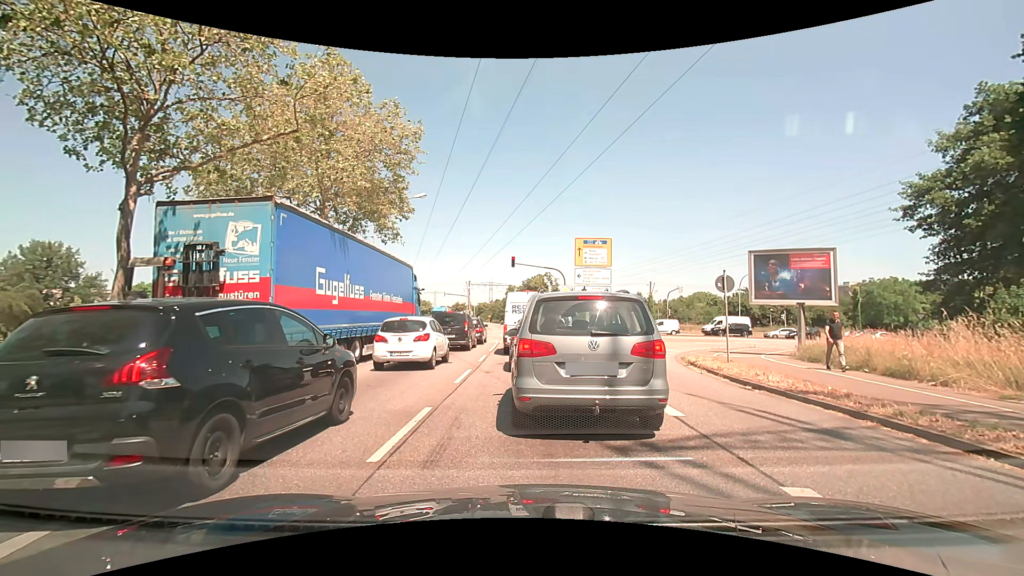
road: primary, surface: asphalt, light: Day
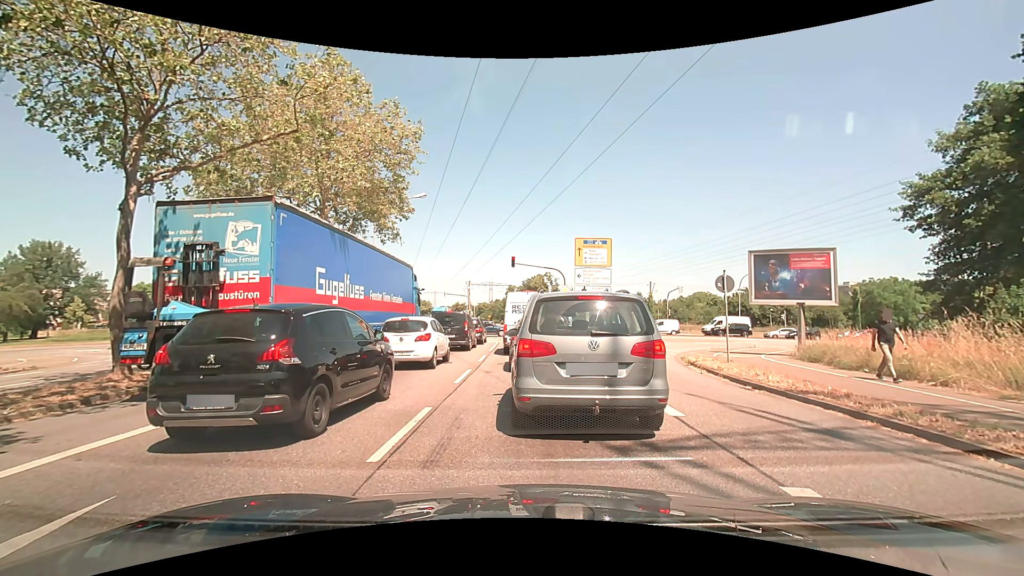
(0.0, 0.0) m; 0°
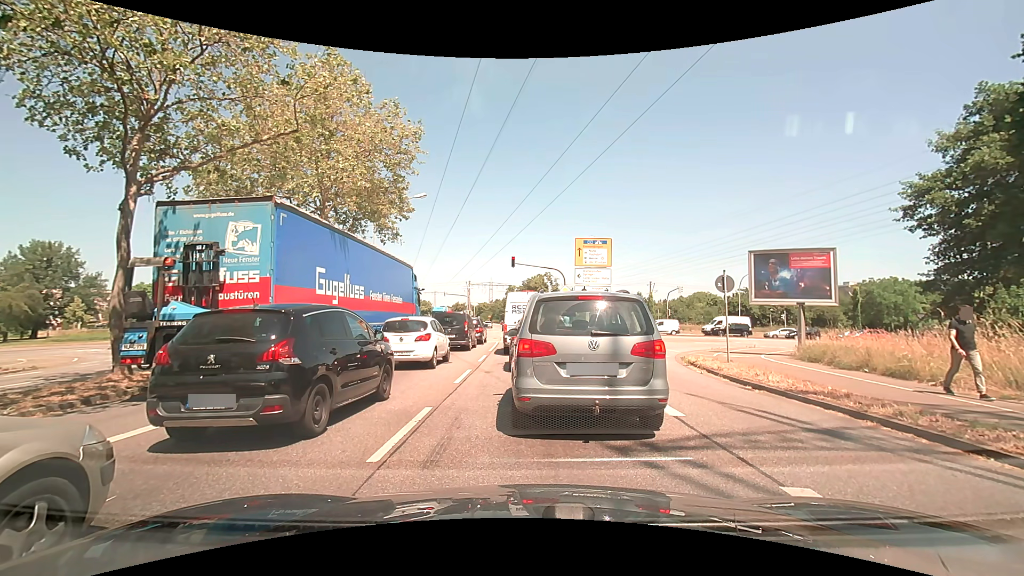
(0.0, 0.0) m; 0°
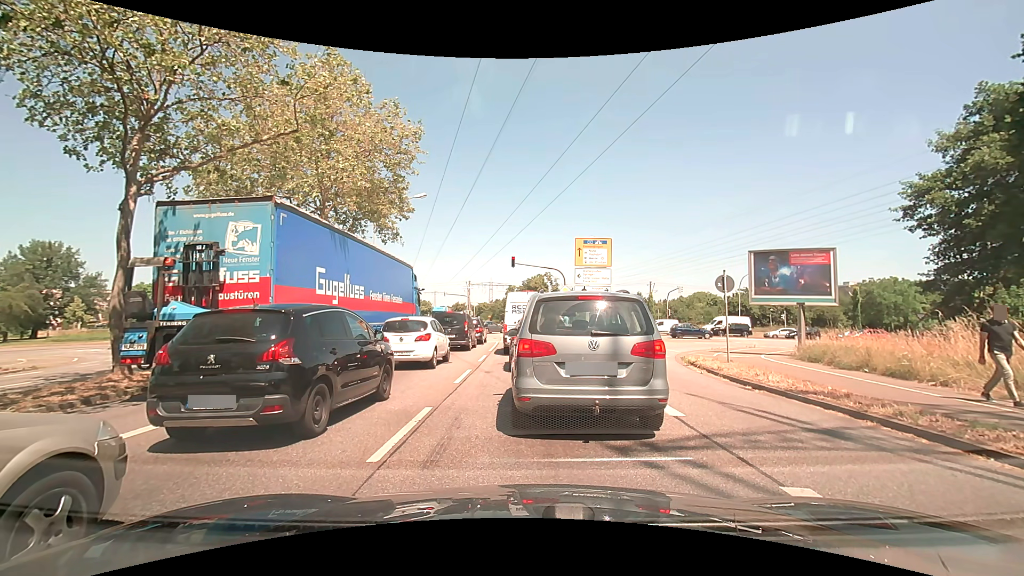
(0.0, 0.0) m; 0°
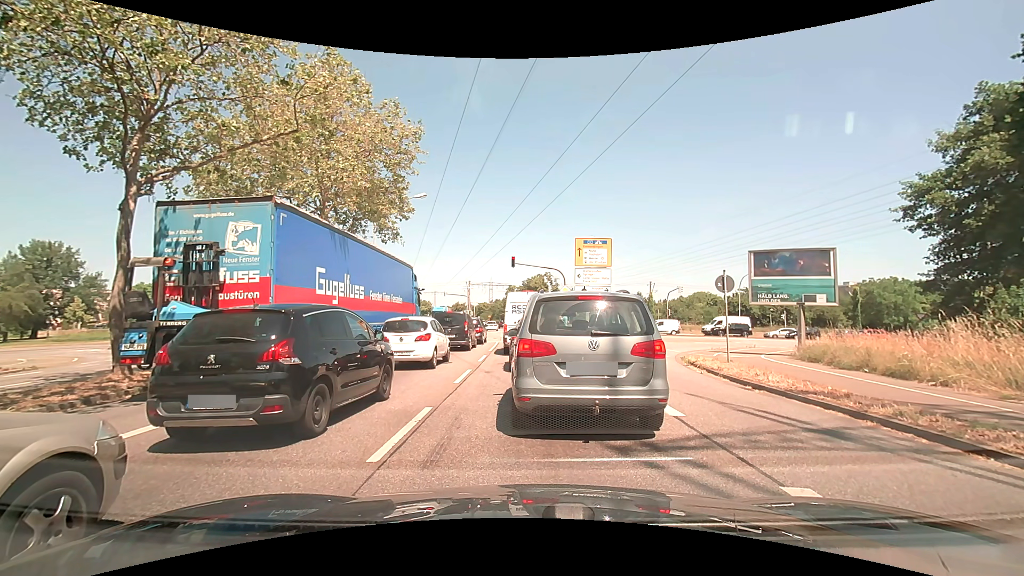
(0.0, 0.0) m; 0°
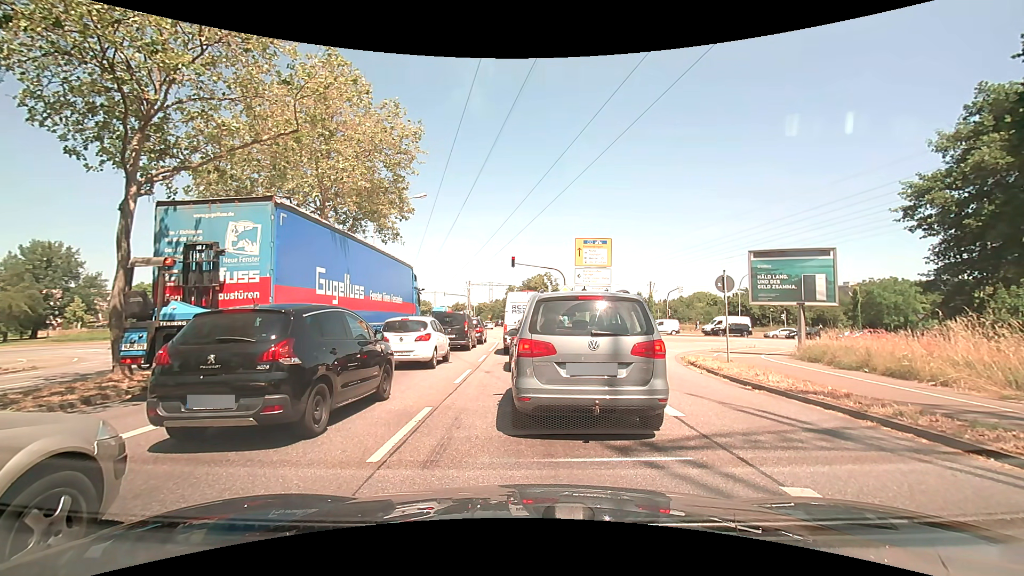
(0.0, 0.0) m; 0°
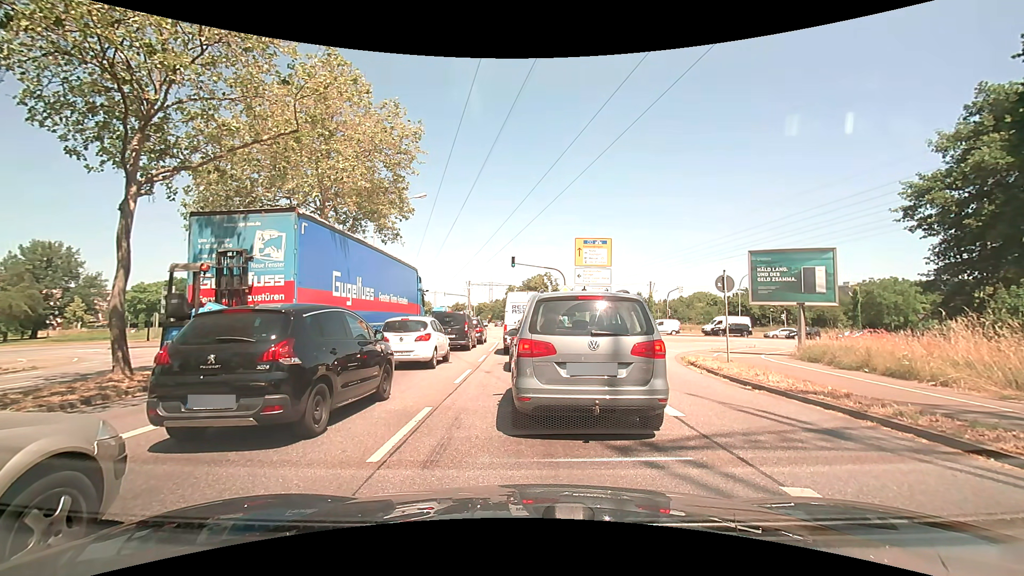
(0.0, 0.0) m; 0°
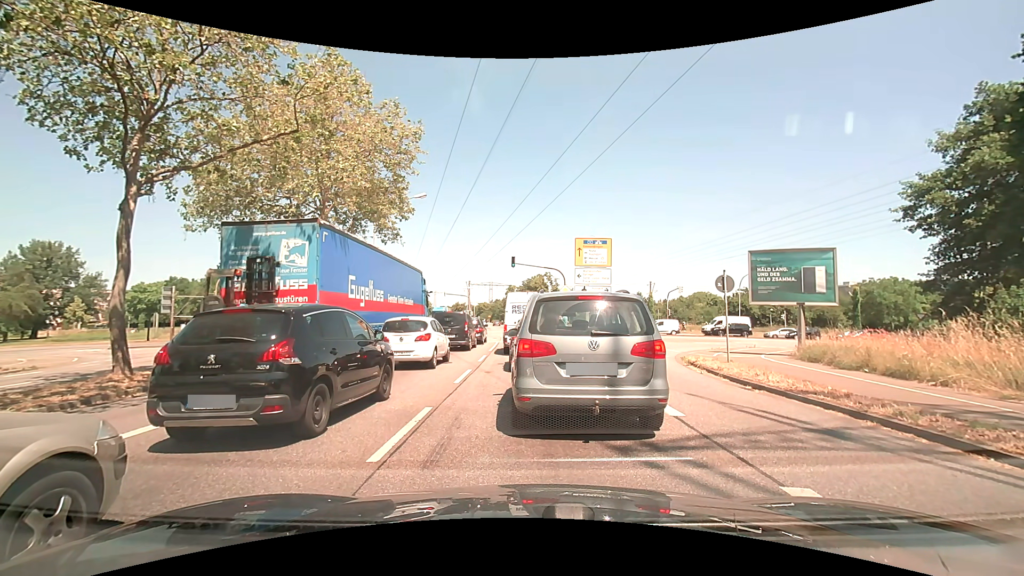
(0.0, 0.0) m; 0°
